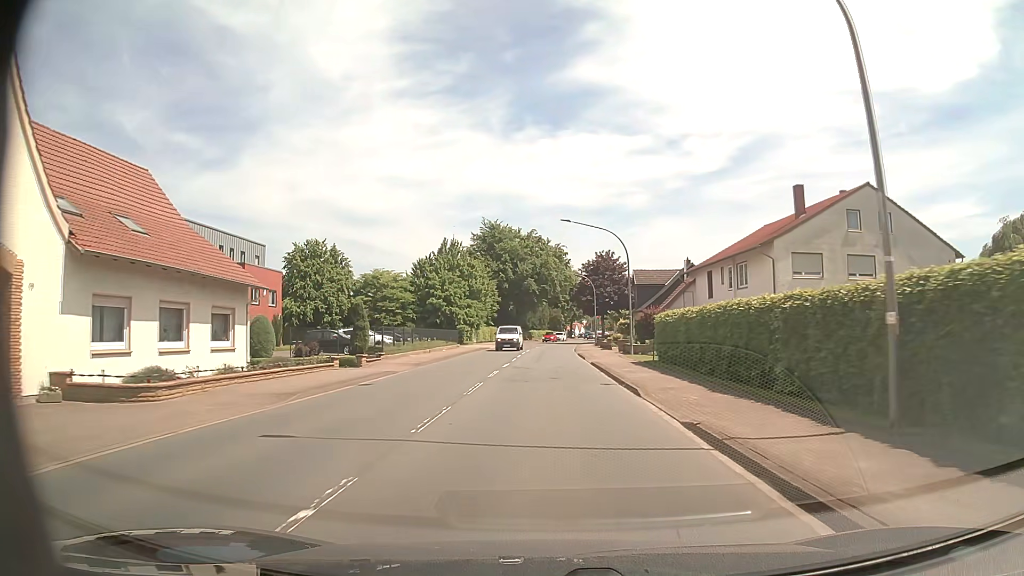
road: primary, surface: asphalt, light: Day
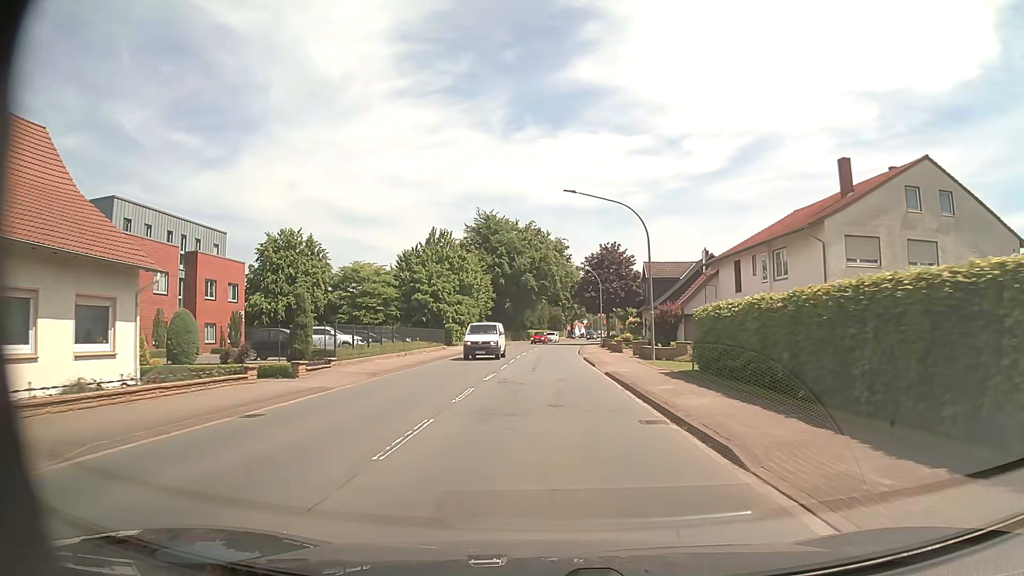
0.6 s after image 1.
(0.0, +7.9) m; 0°
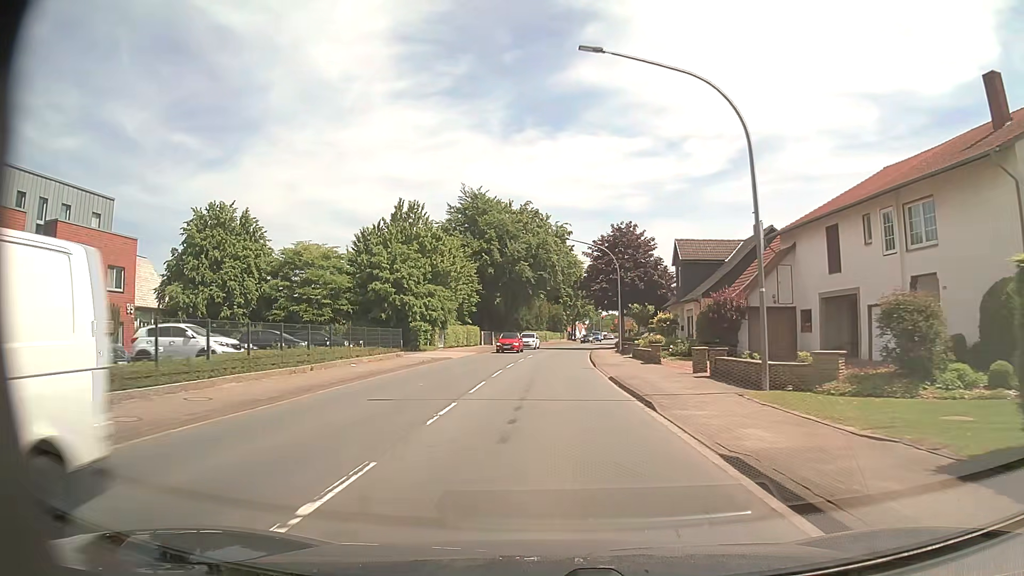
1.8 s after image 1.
(0.0, +15.9) m; 0°
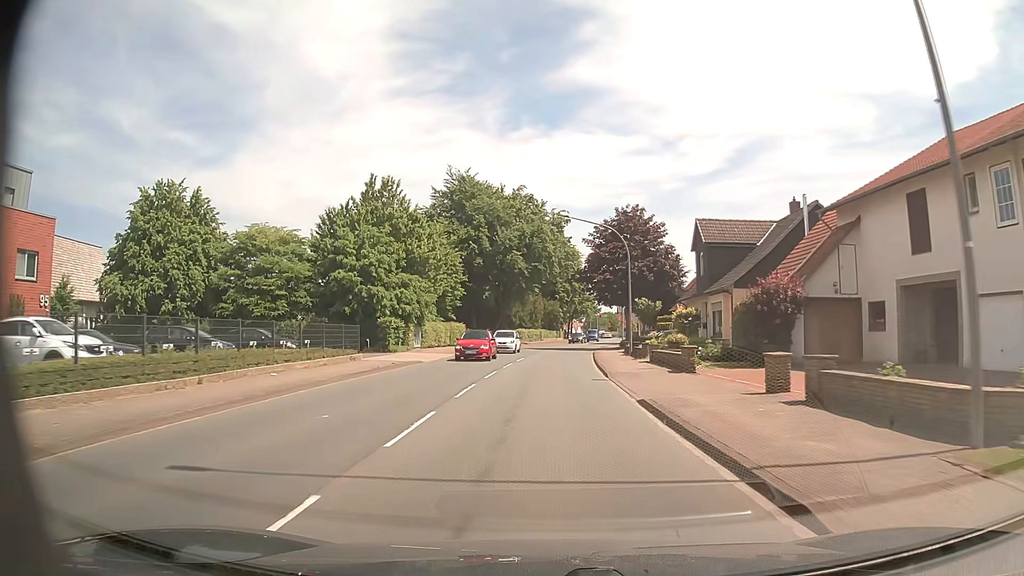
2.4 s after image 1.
(0.0, +8.0) m; 0°
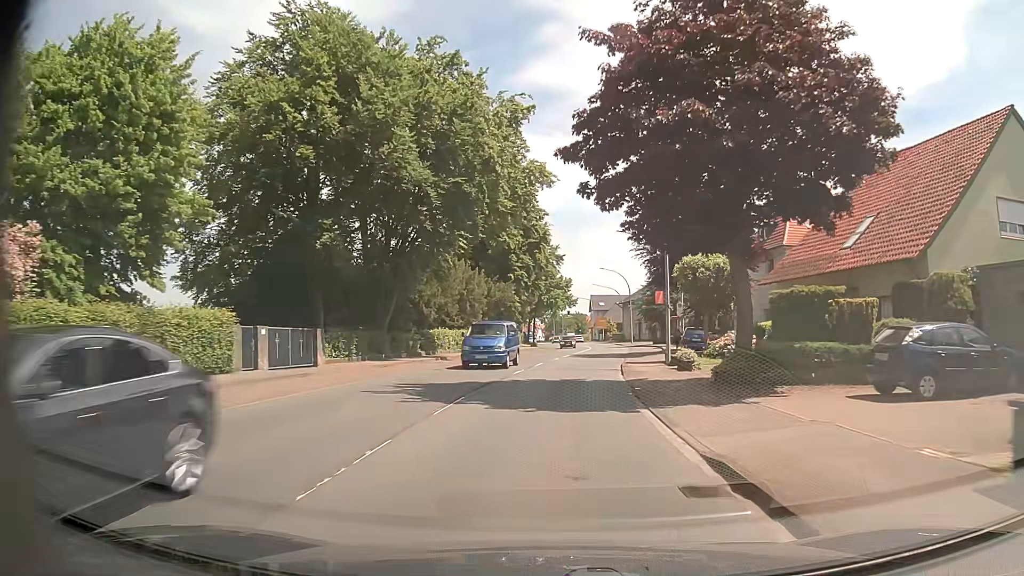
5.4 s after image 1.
(+0.8, +39.7) m; +3°
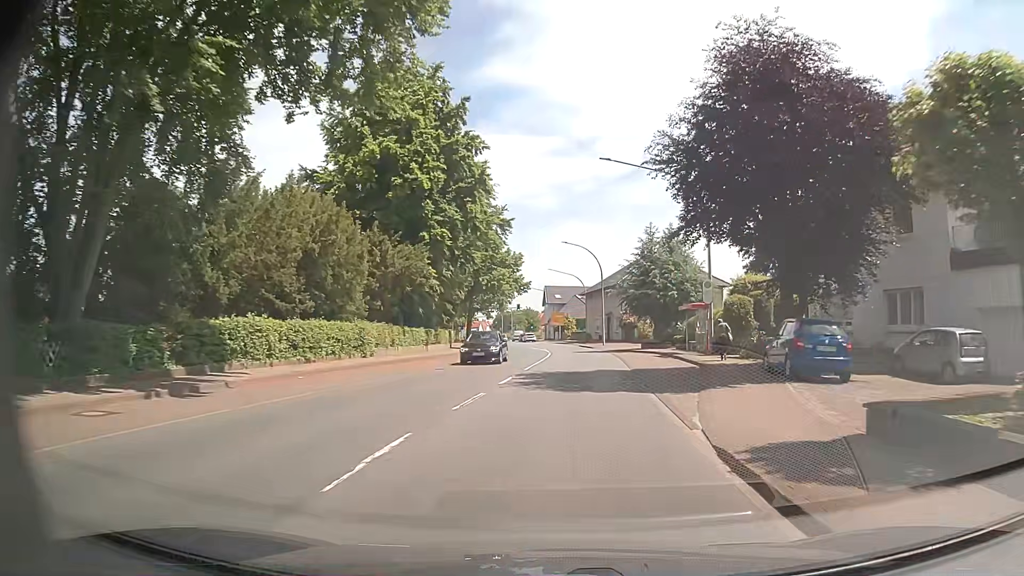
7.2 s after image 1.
(+0.7, +23.7) m; +3°
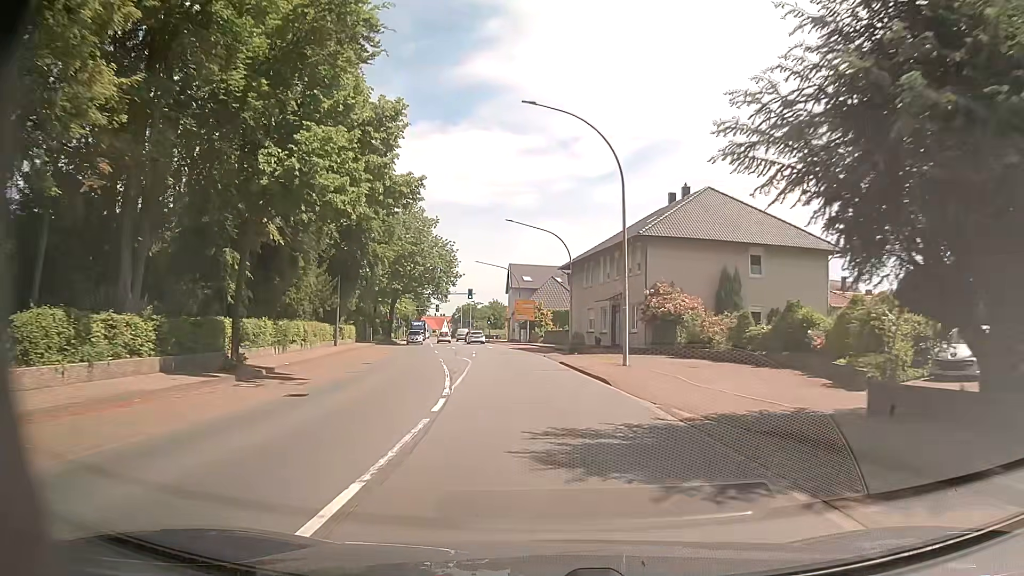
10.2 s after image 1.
(+2.1, +39.5) m; +3°
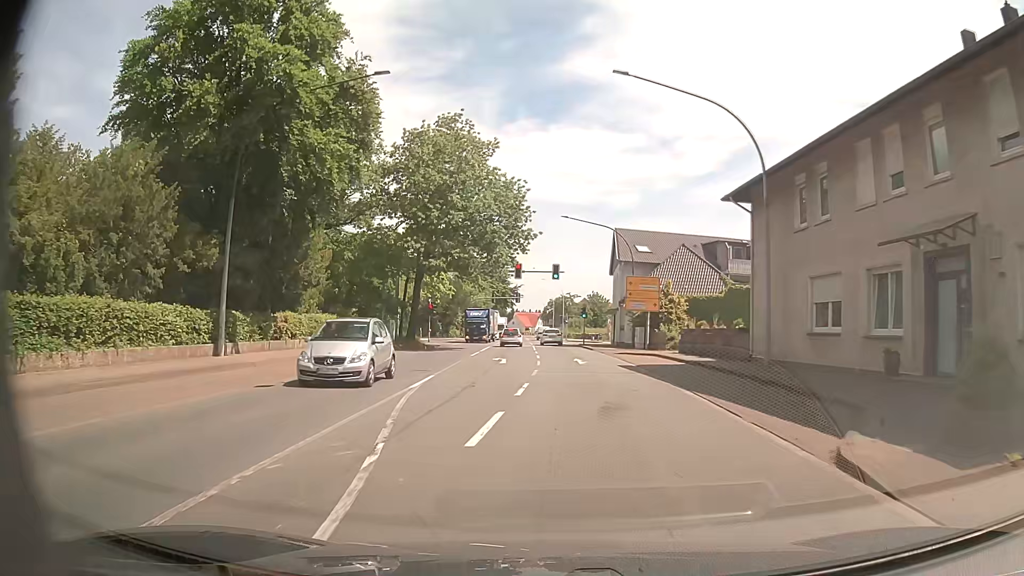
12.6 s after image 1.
(-1.7, +30.6) m; -8°
